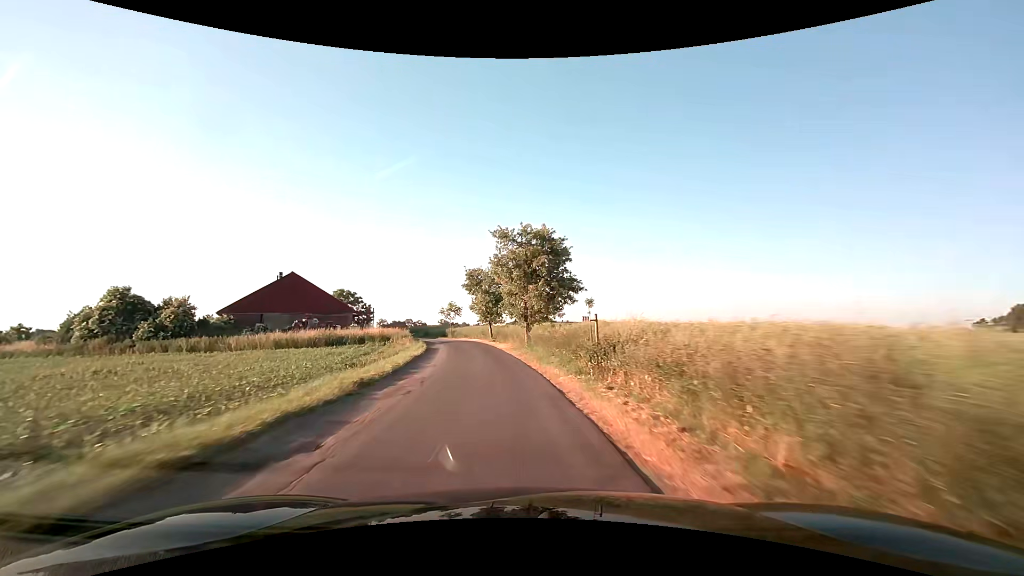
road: unclassified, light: Day
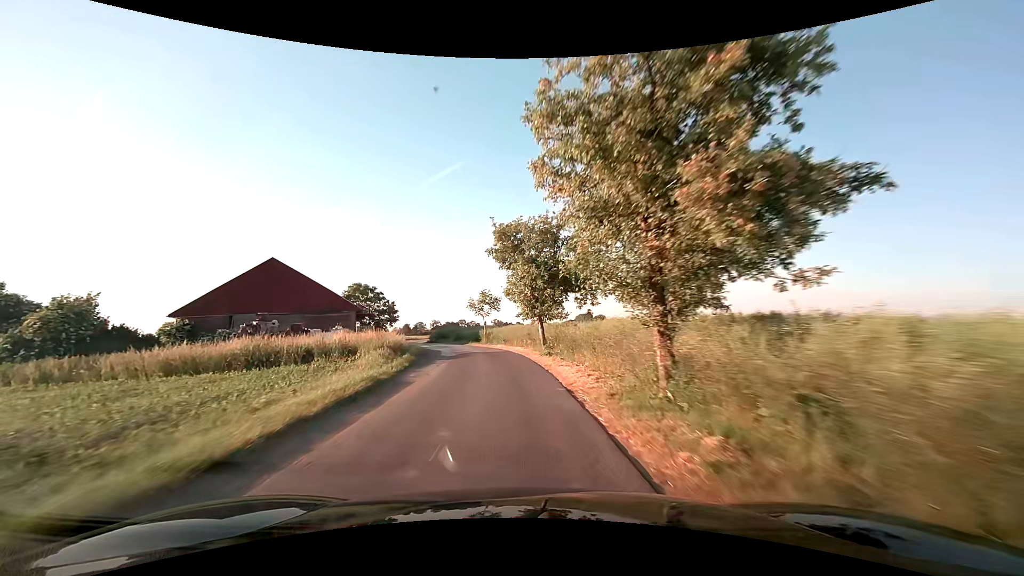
(-0.9, +19.8) m; -6°
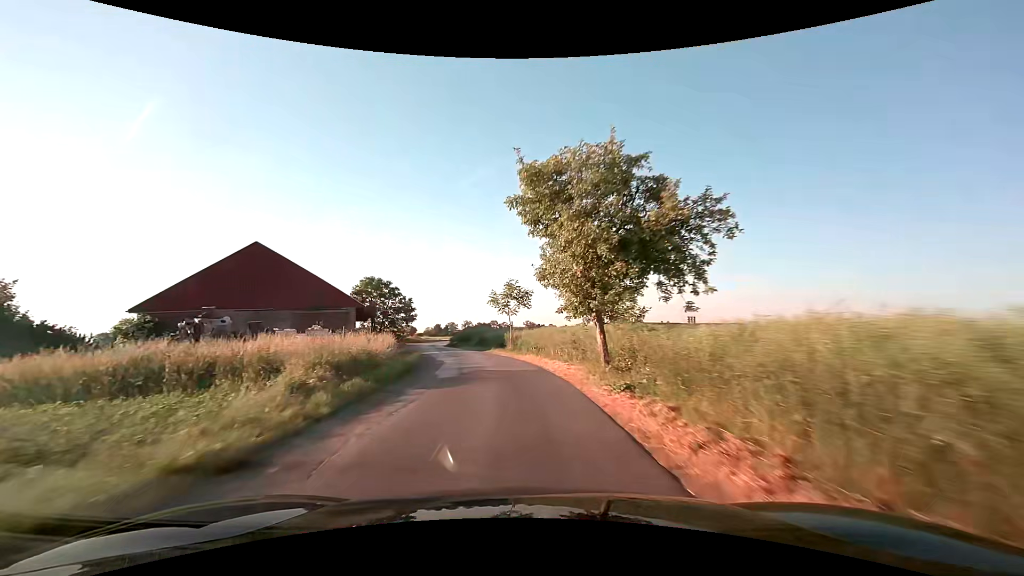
(-0.3, +9.8) m; -4°
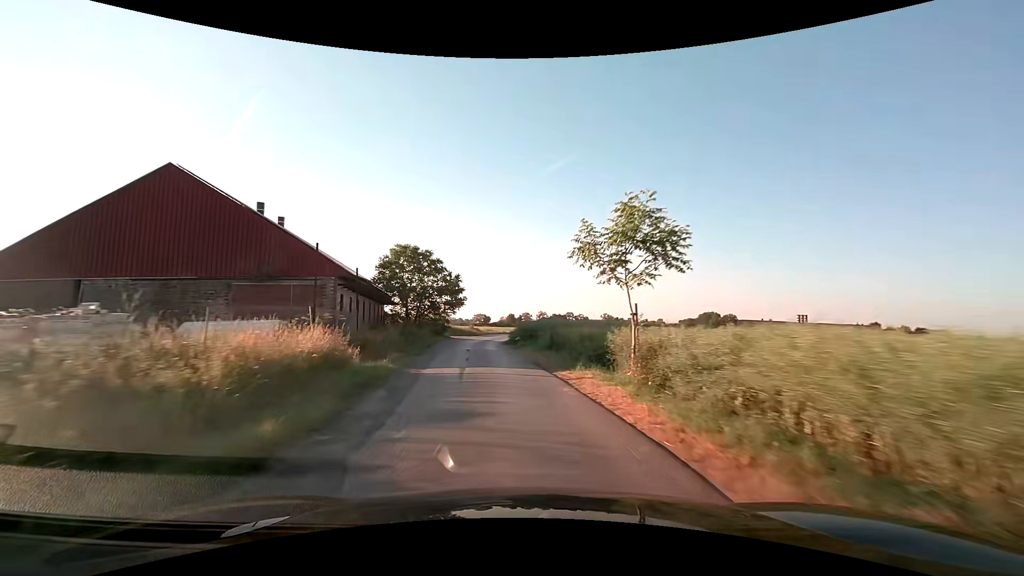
(-1.3, +19.1) m; -8°
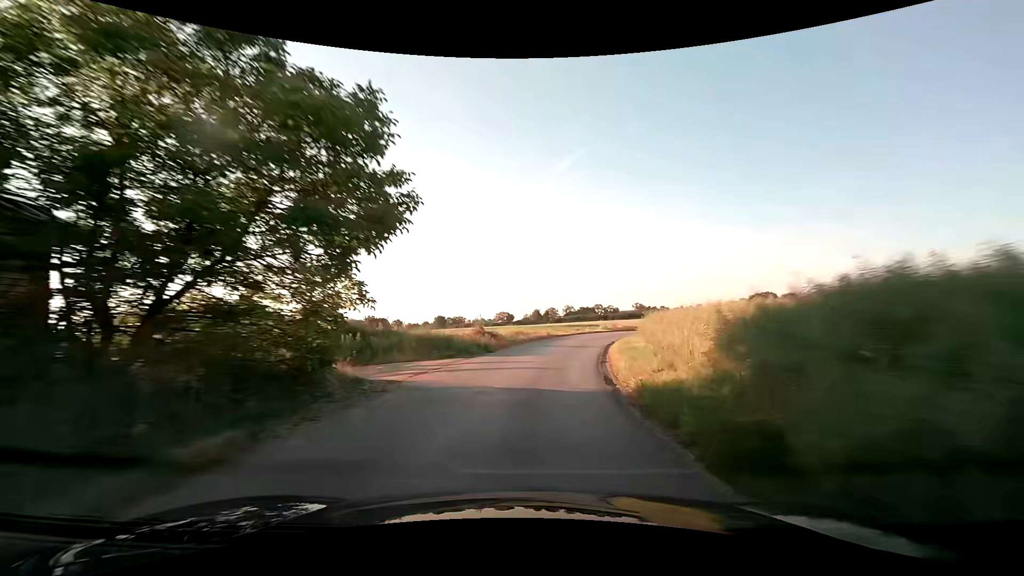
(-2.8, +37.2) m; -3°
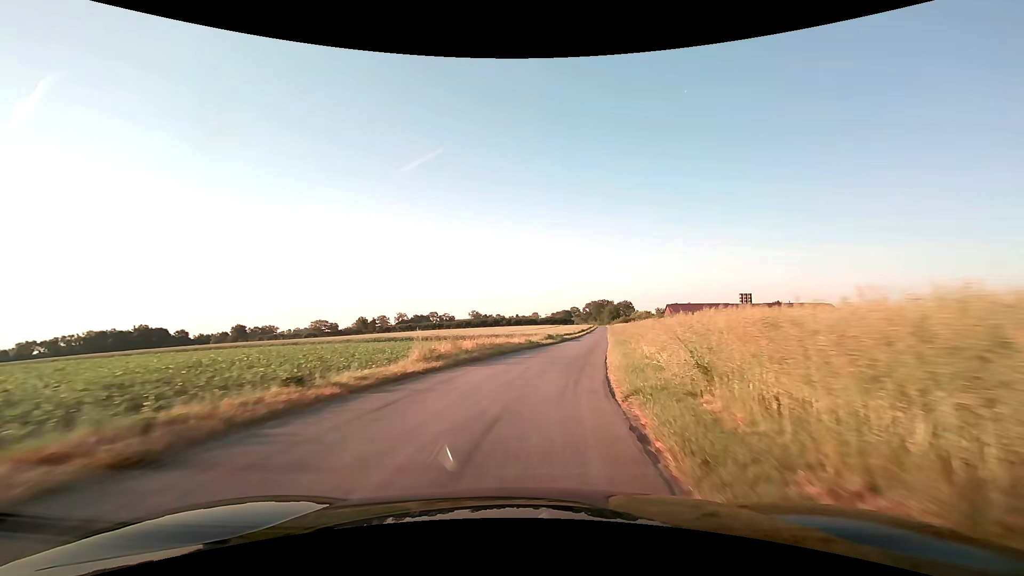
(+5.5, +36.2) m; +18°
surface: asphalt
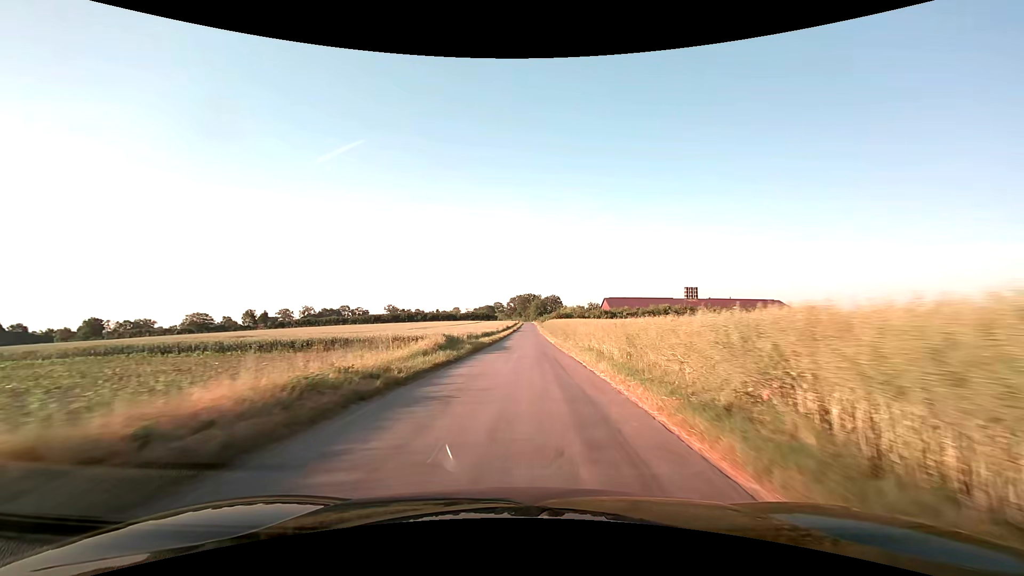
(+2.5, +28.5) m; +9°
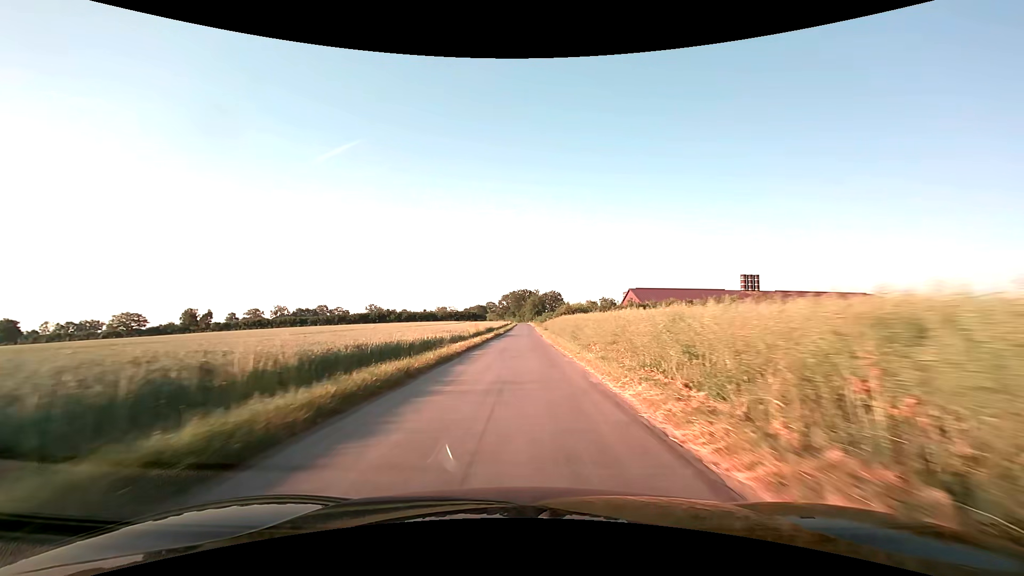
(+0.7, +41.2) m; +1°
(0, +10) (0, +20) (0, +30) (0, +40) (0, +50) (0, +60) (0, +70) (0, +80) (0, +90) (0, +100) m
